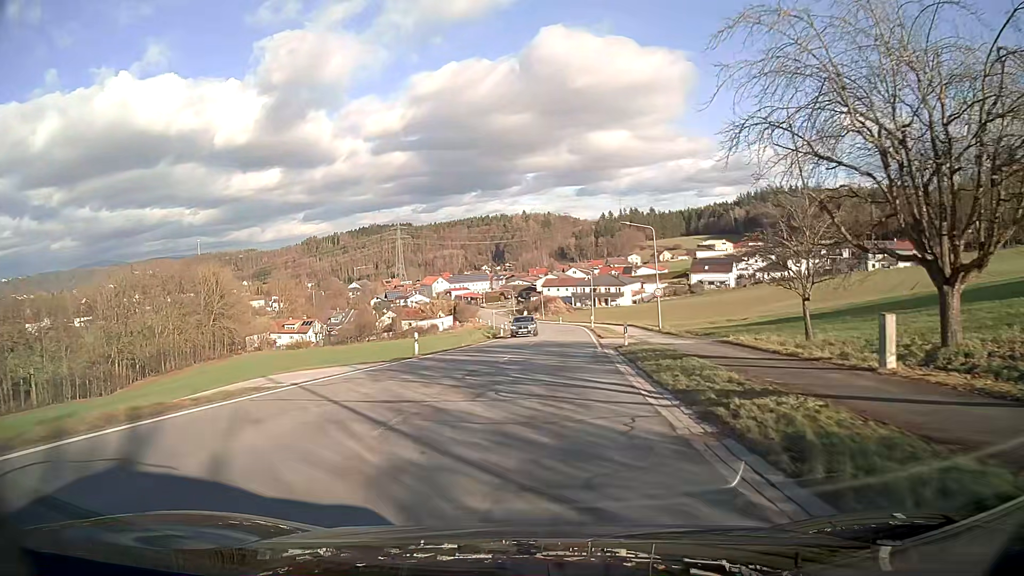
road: secondary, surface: asphalt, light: Day
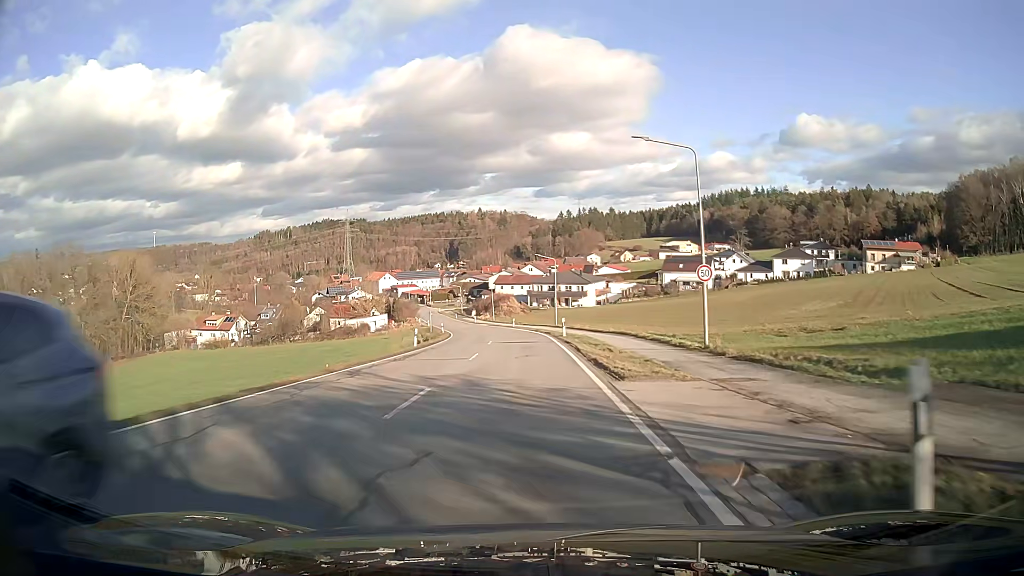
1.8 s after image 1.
(+0.8, +22.9) m; +3°
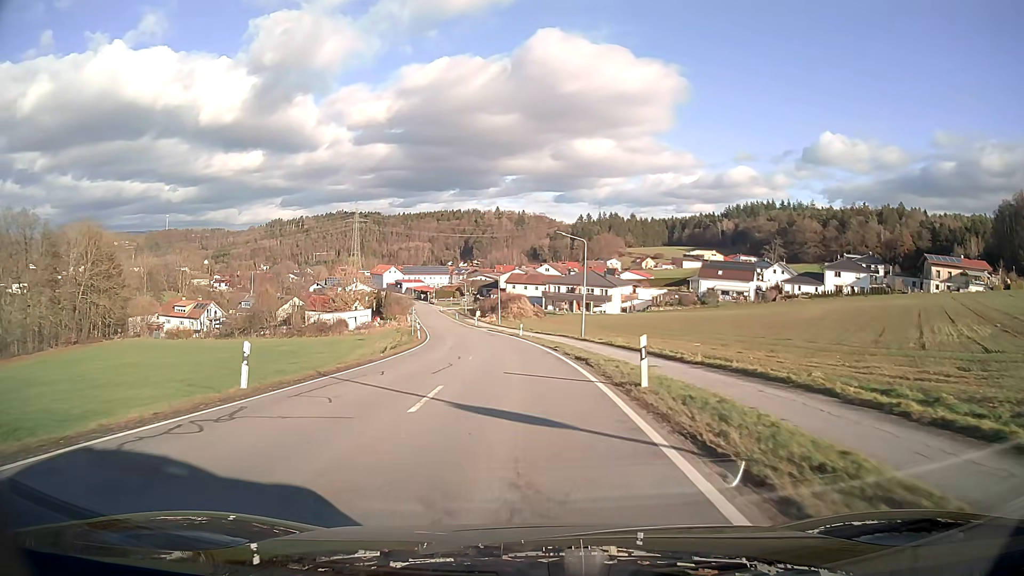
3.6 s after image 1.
(-0.2, +22.9) m; -1°
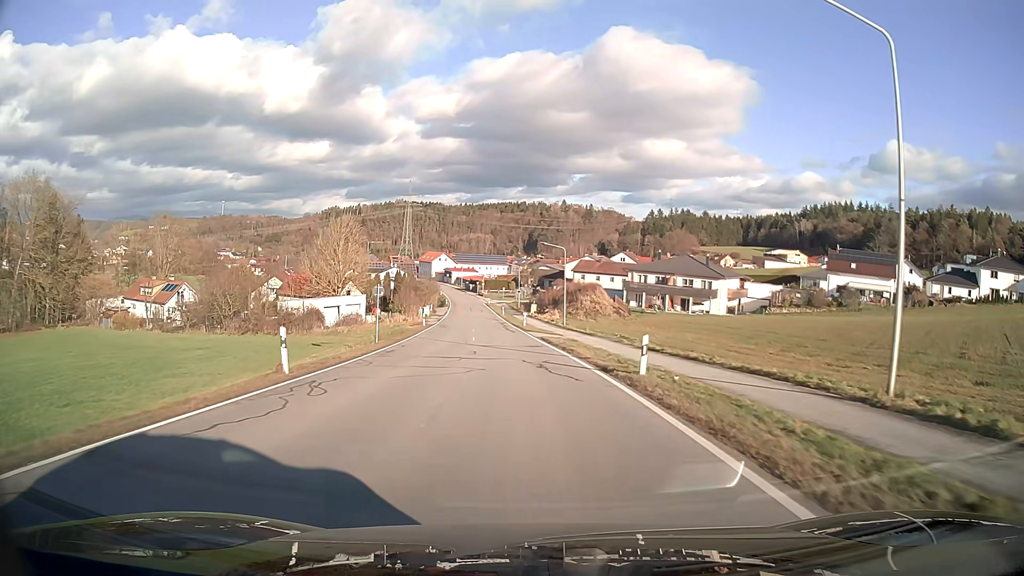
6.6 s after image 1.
(-1.7, +38.1) m; -5°
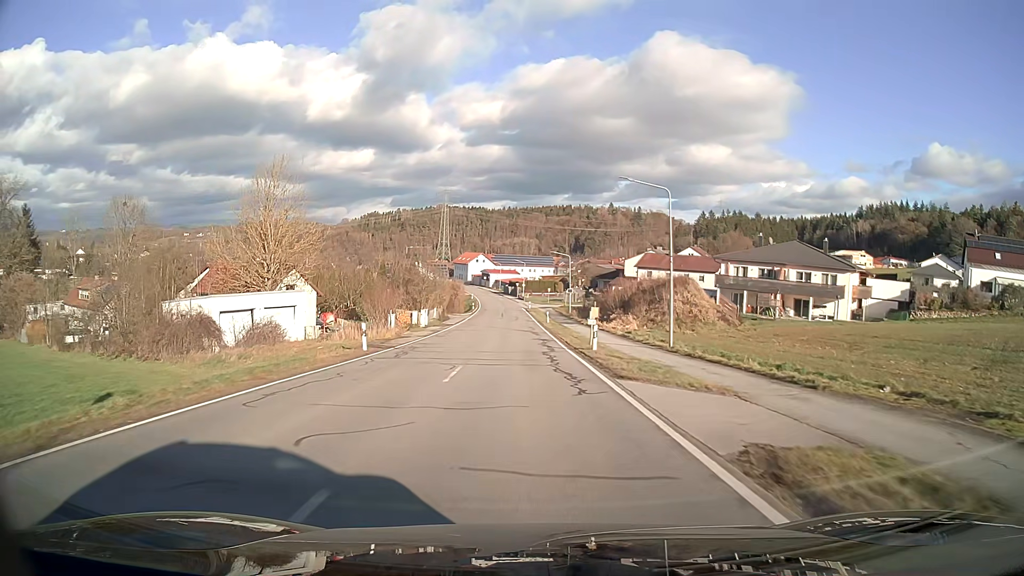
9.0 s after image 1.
(-1.1, +30.6) m; -4°
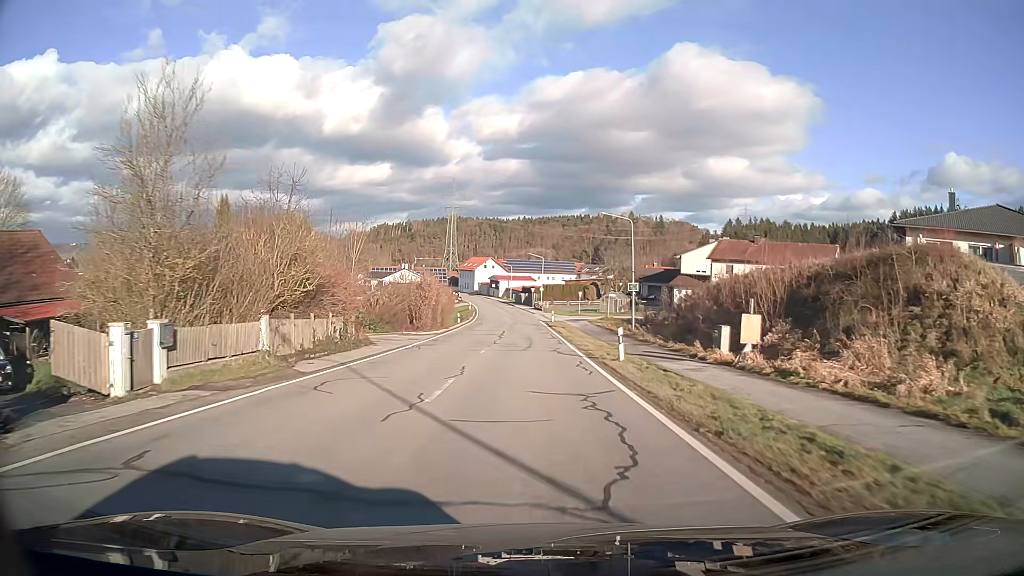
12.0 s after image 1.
(-0.6, +38.0) m; -1°
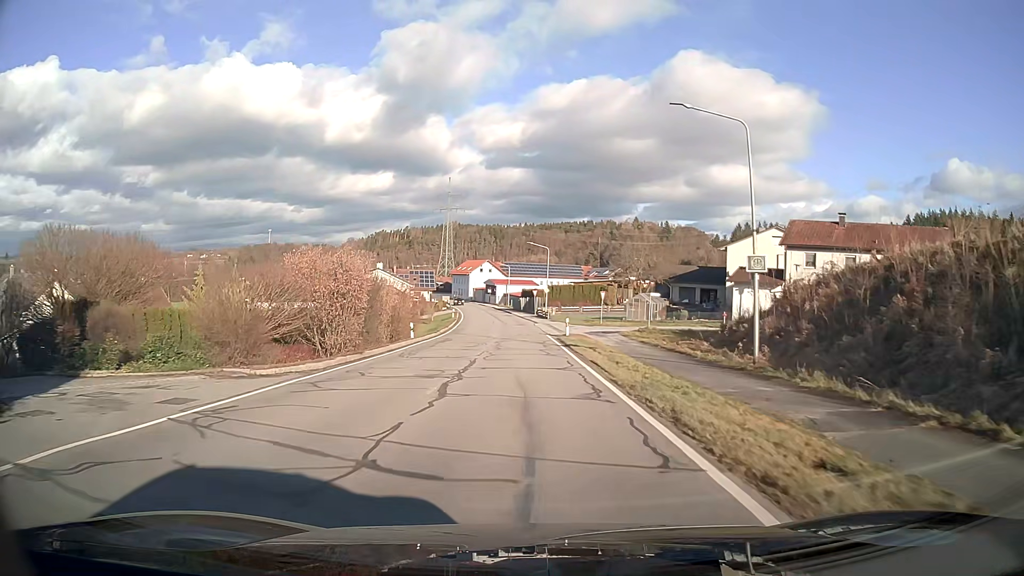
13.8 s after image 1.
(0.0, +22.8) m; 0°
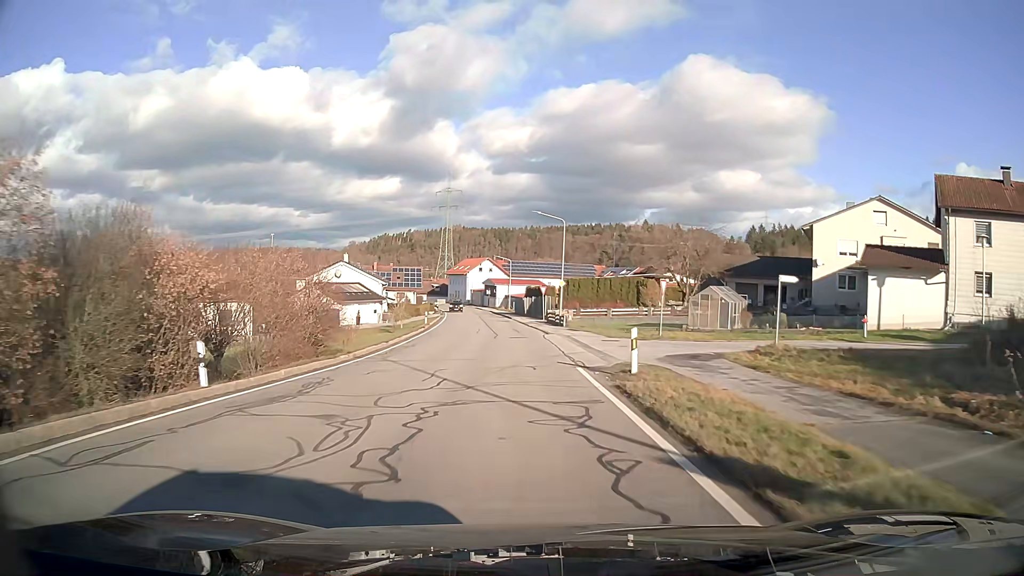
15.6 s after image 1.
(-0.1, +22.8) m; -1°
(0, +10) (0, +20) (-1, +30) (-1, +40) (-2, +50) (-3, +60) (-4, +70) (-5, +80) (-7, +90) (-8, +100) m
